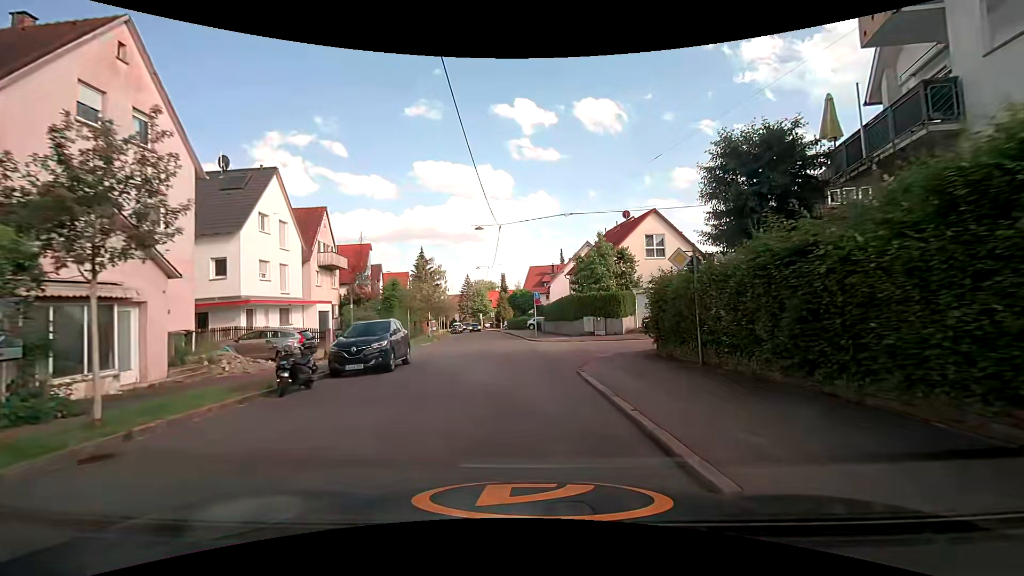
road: tertiary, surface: asphalt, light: Day
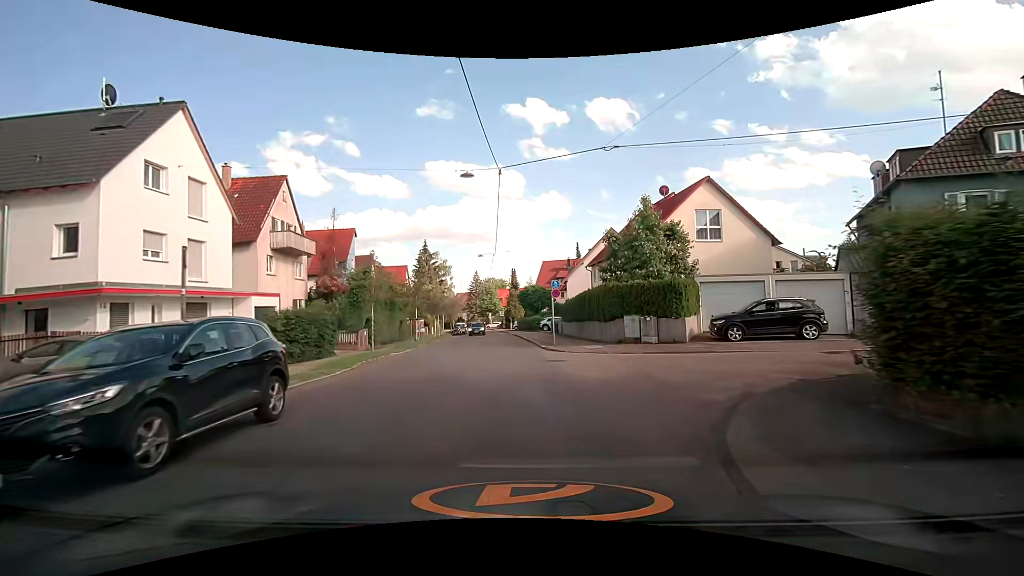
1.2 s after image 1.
(-0.3, +10.0) m; -2°
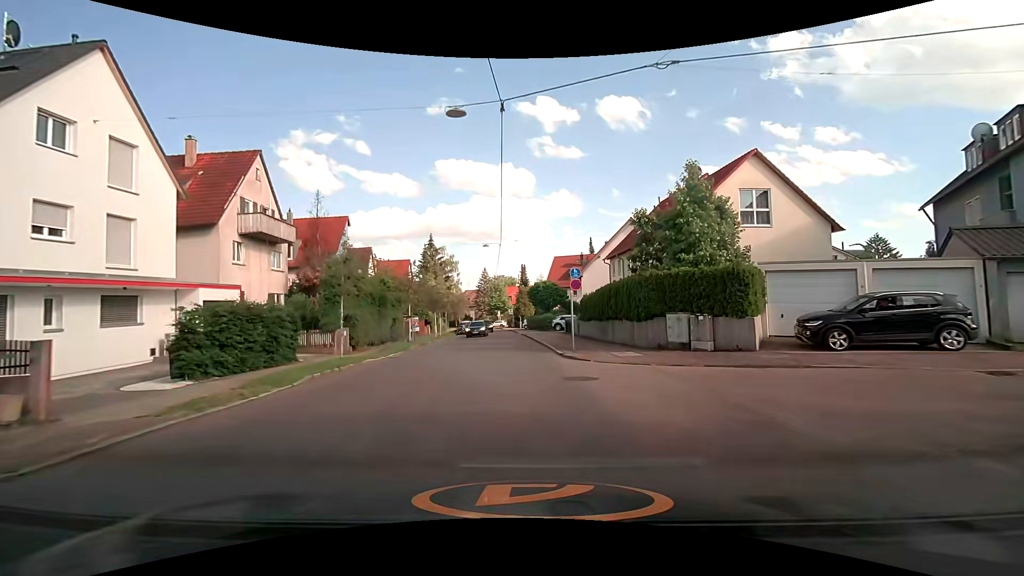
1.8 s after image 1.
(-0.1, +5.1) m; -2°
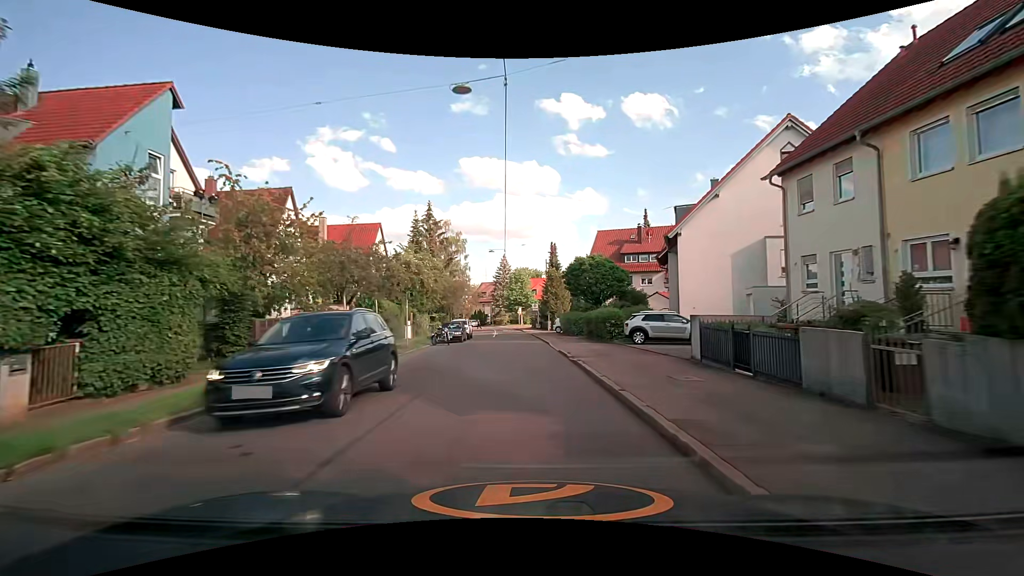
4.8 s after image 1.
(-0.4, +26.9) m; -2°
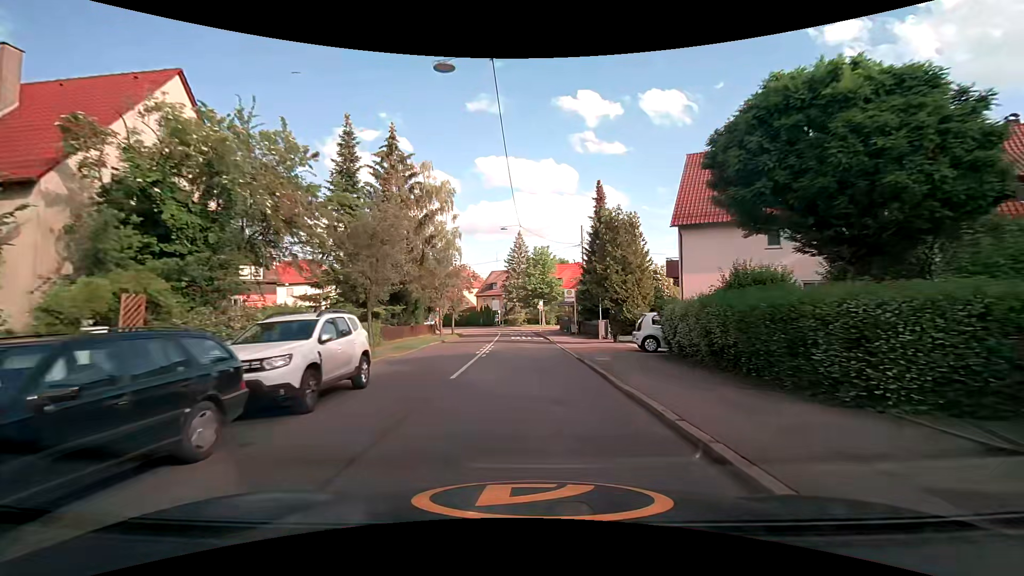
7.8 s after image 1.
(-0.8, +30.7) m; -2°
